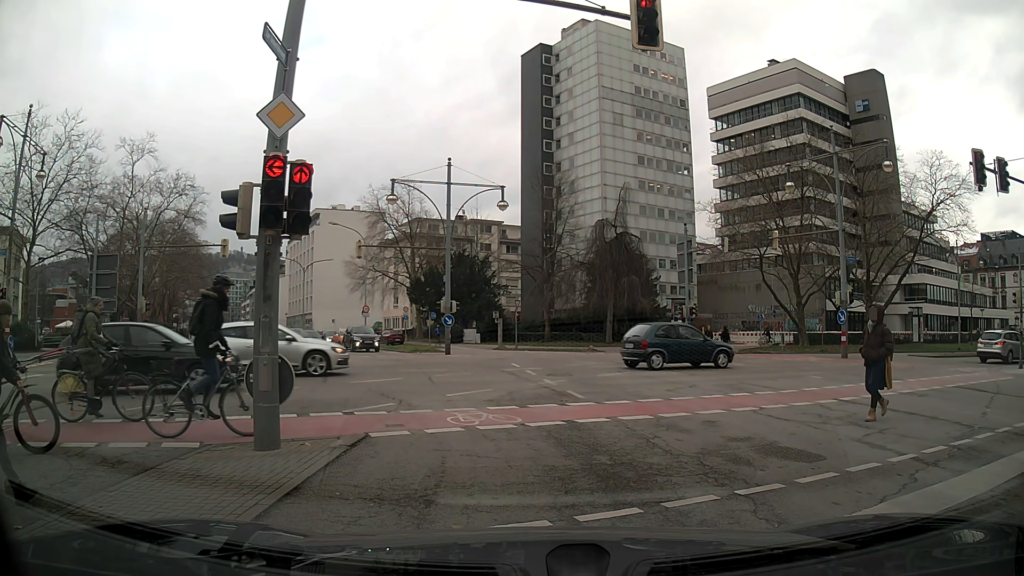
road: secondary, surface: asphalt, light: Day
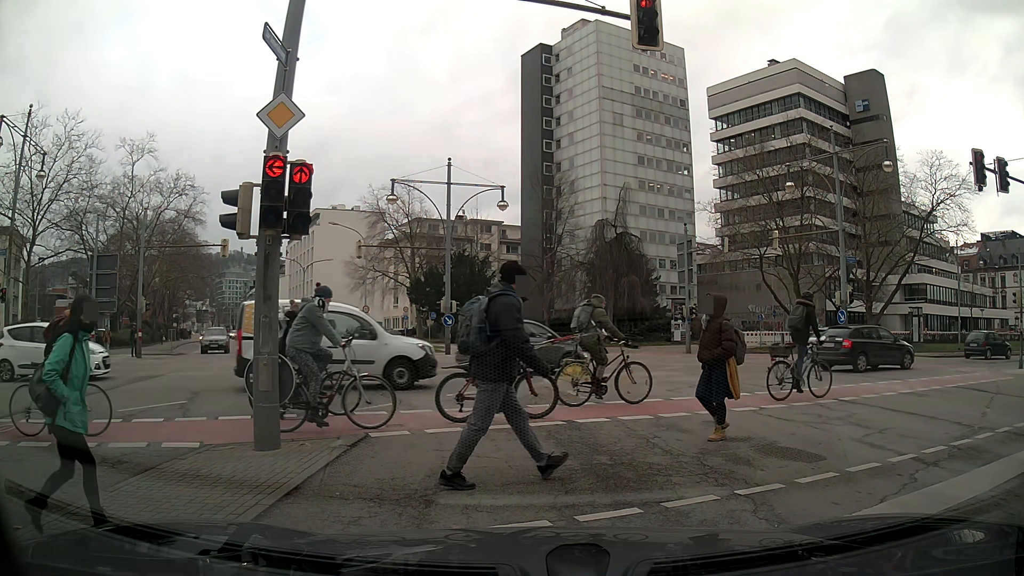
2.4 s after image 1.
(0.0, 0.0) m; 0°
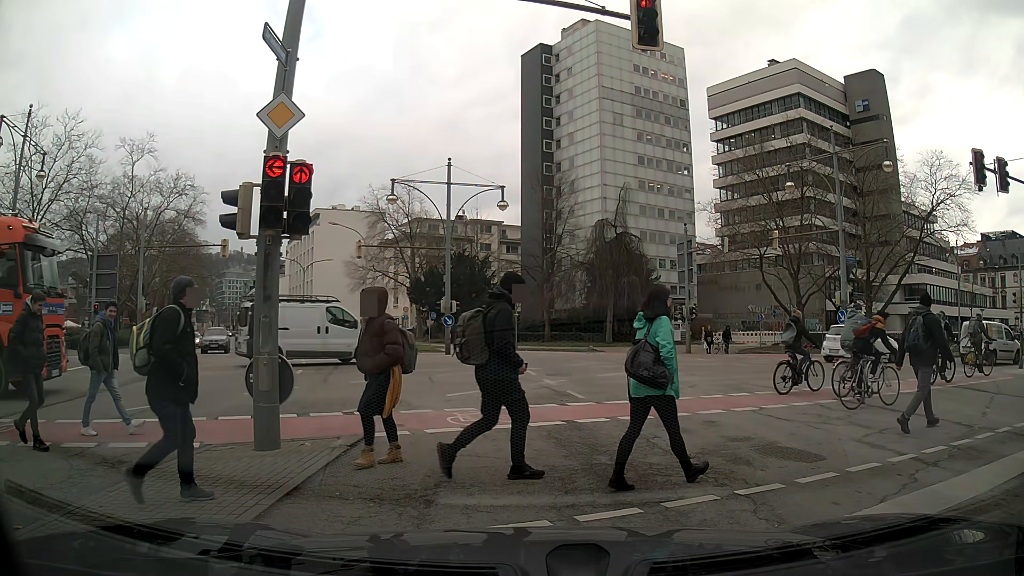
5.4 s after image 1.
(0.0, 0.0) m; 0°
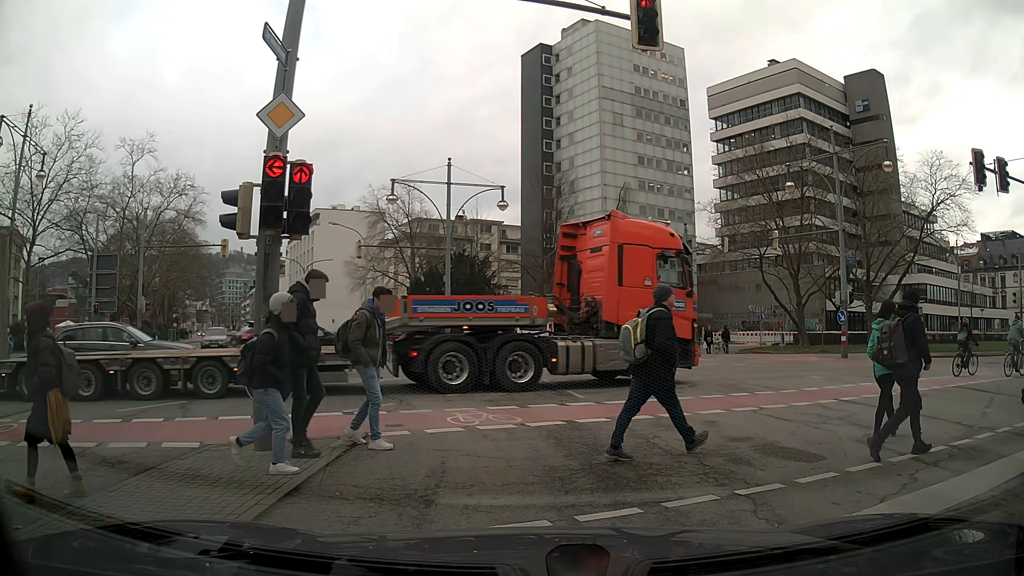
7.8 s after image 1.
(0.0, 0.0) m; 0°
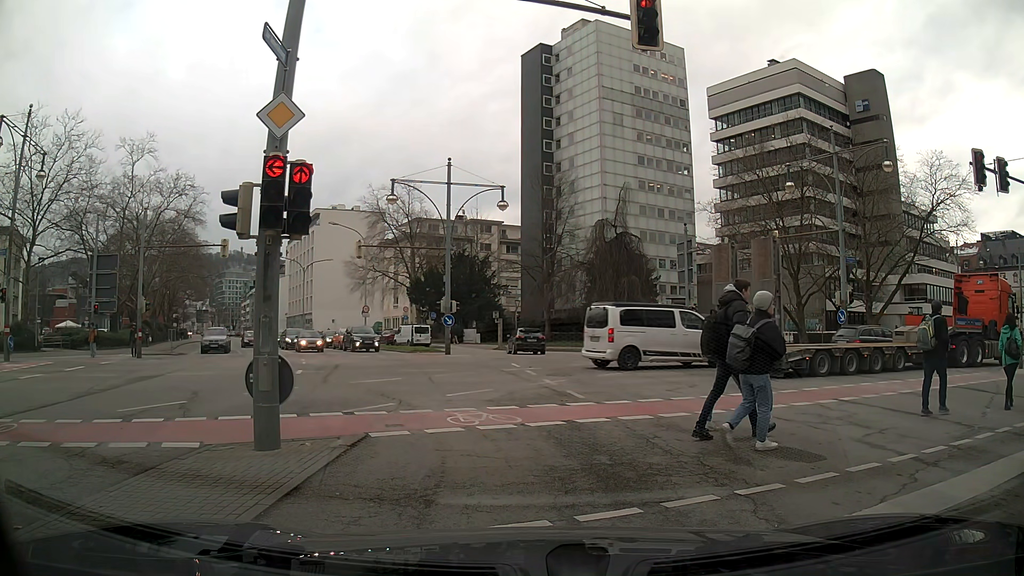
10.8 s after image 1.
(0.0, 0.0) m; 0°
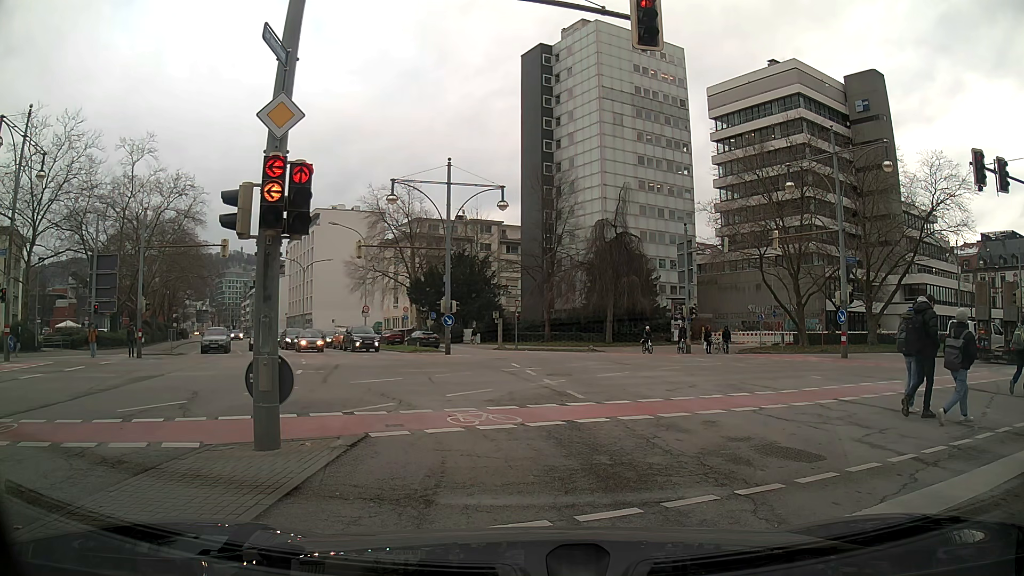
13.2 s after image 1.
(0.0, 0.0) m; 0°
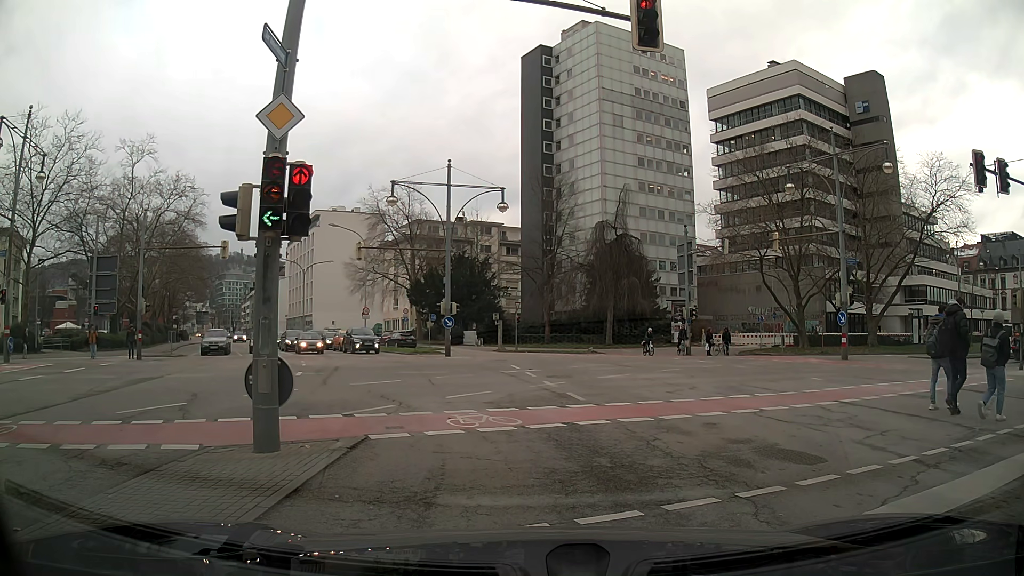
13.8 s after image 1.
(0.0, 0.0) m; 0°
